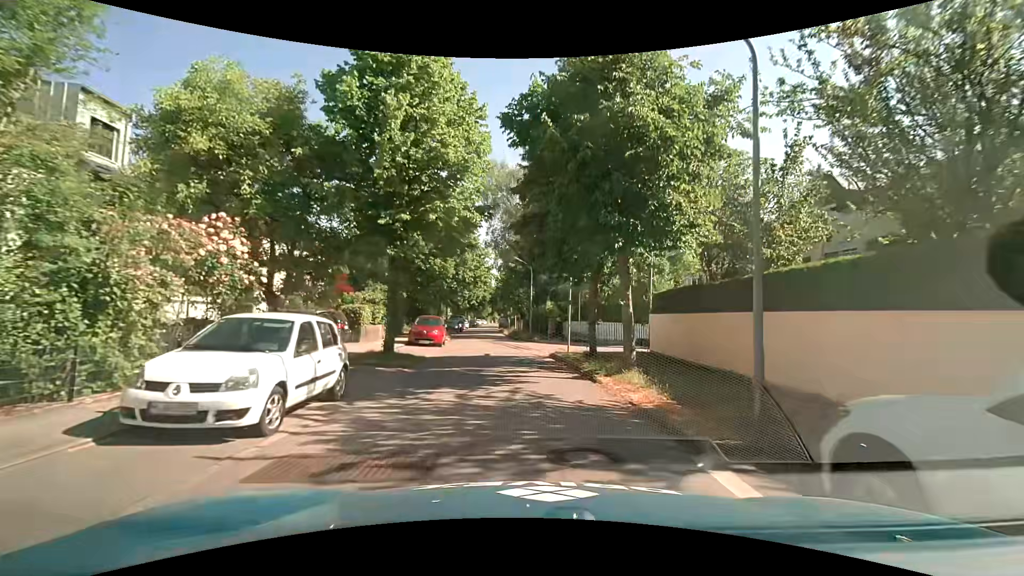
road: residential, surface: asphalt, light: Day
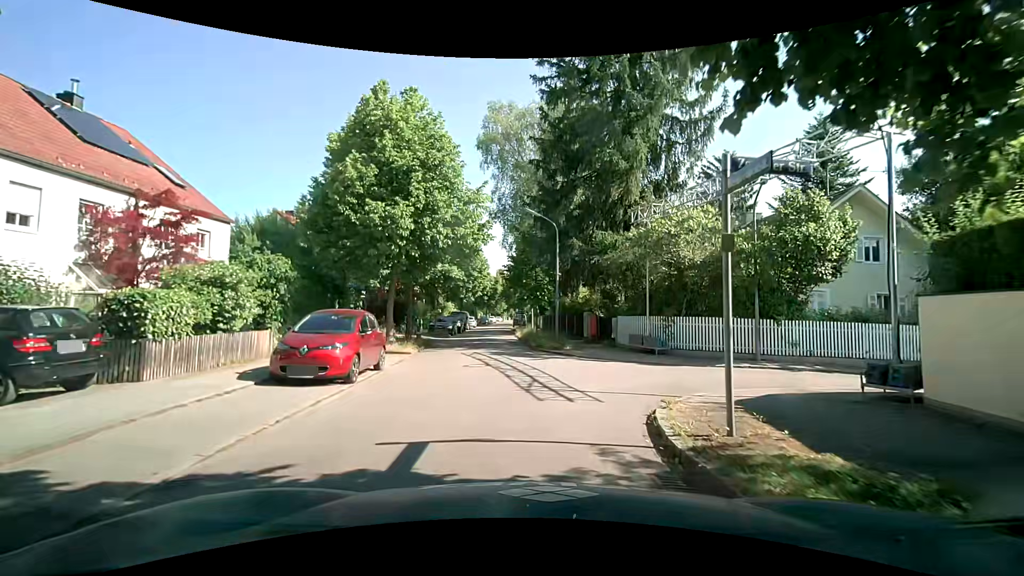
(-0.4, +14.7) m; -4°
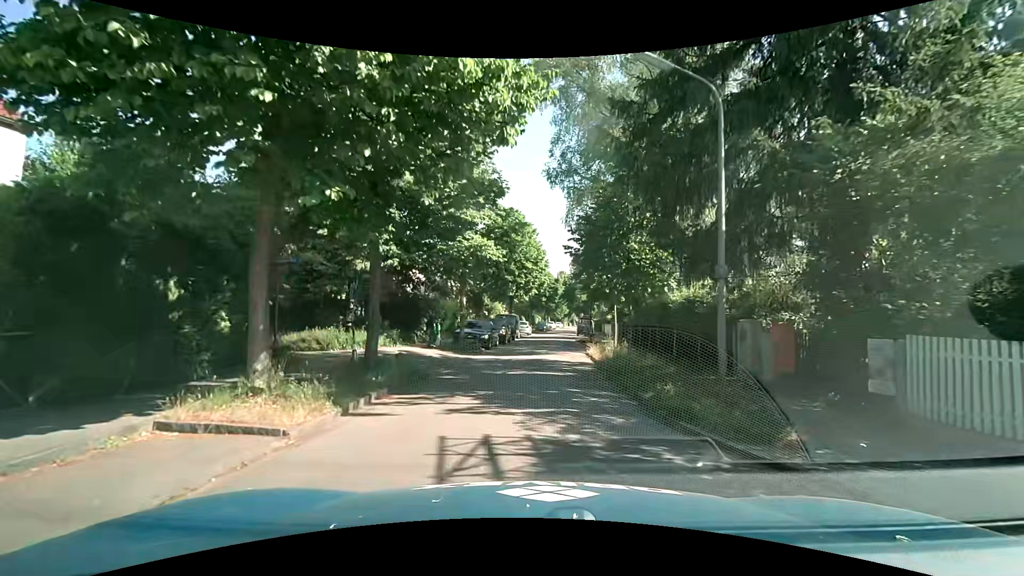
(-0.4, +13.1) m; -7°
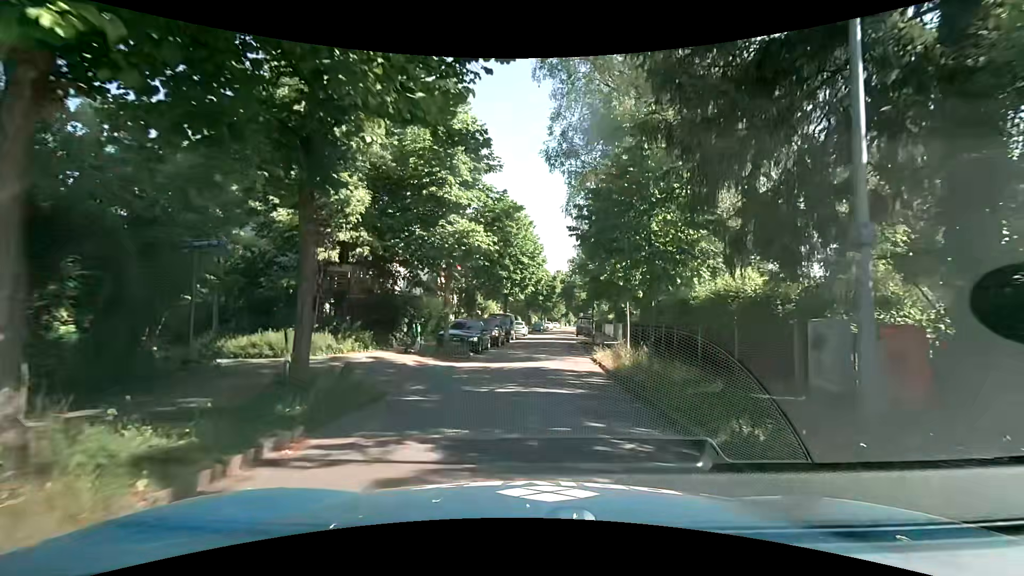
(+0.1, +3.5) m; +2°
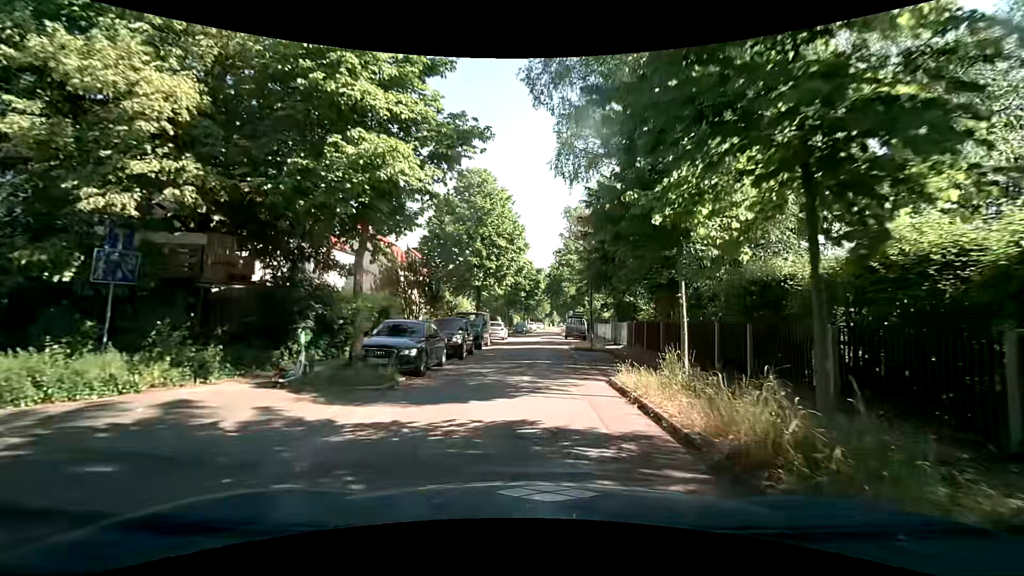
(0.0, +8.6) m; -1°
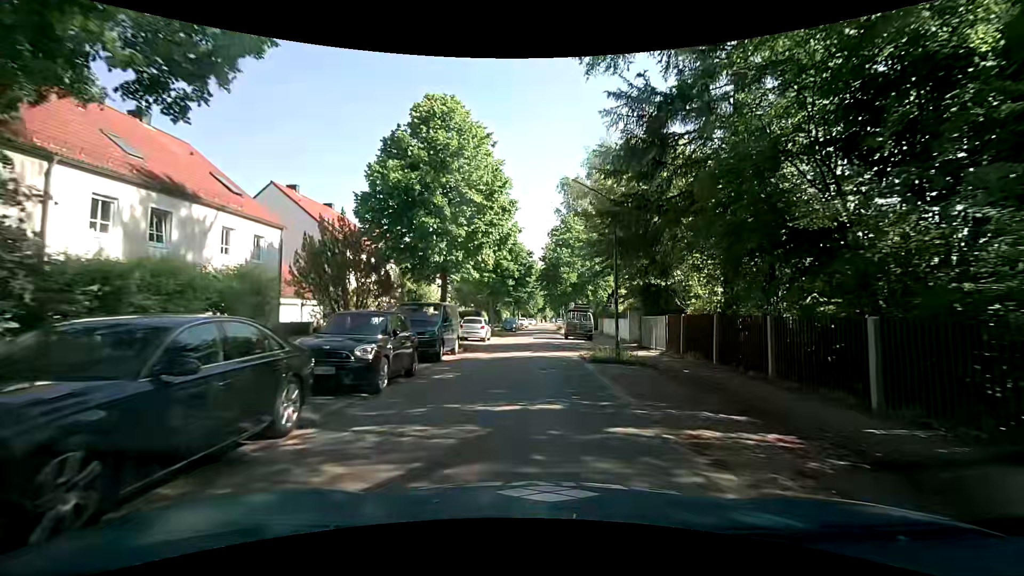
(+0.3, +9.9) m; +3°
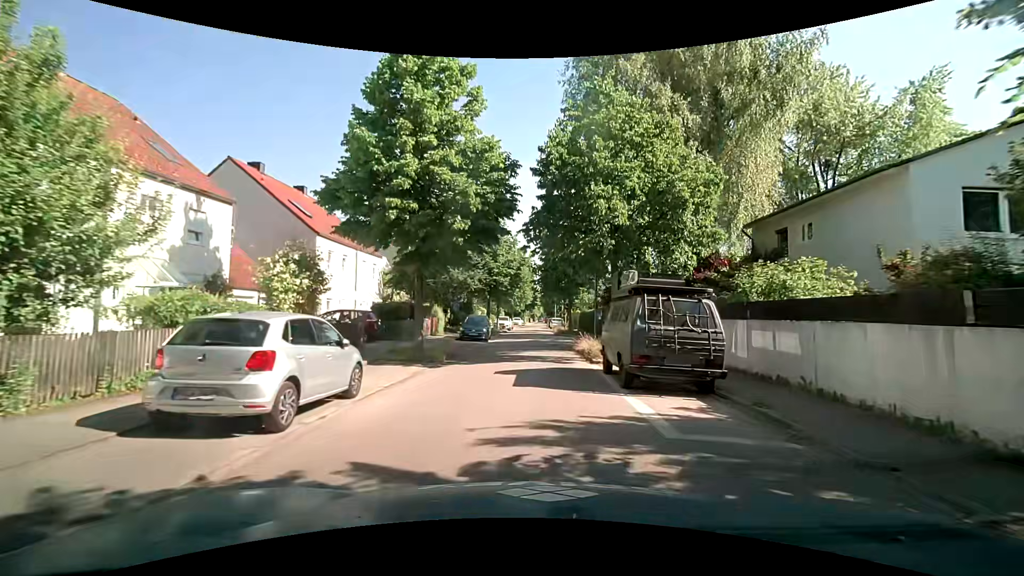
(0.0, +23.4) m; +1°
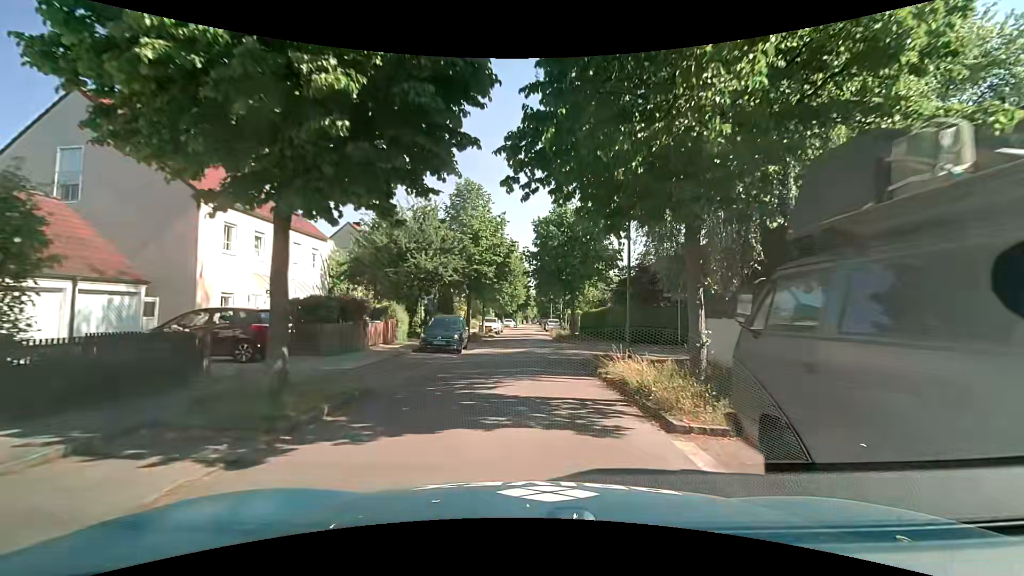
(0.0, +9.1) m; 0°
